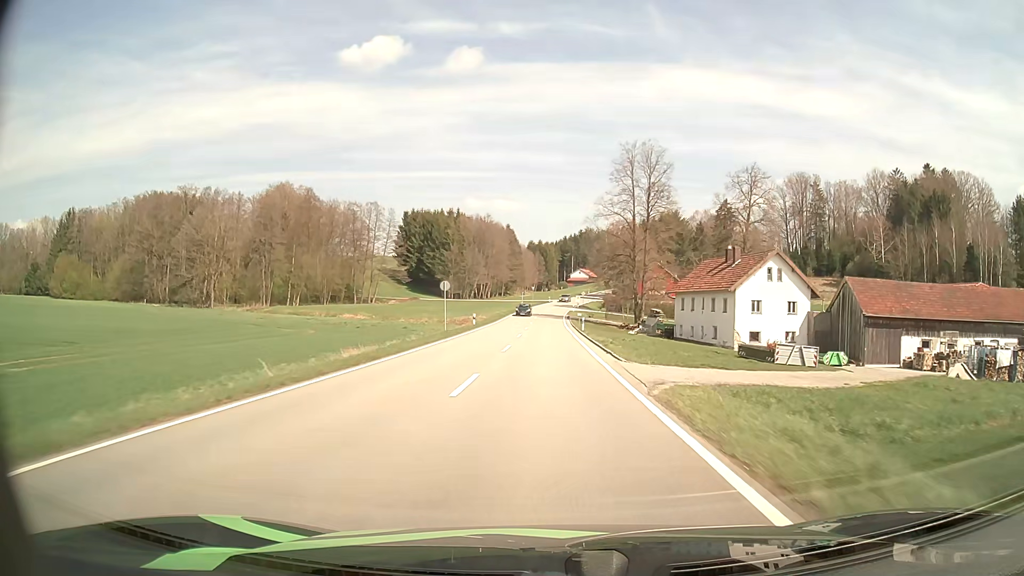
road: tertiary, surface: asphalt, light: Day
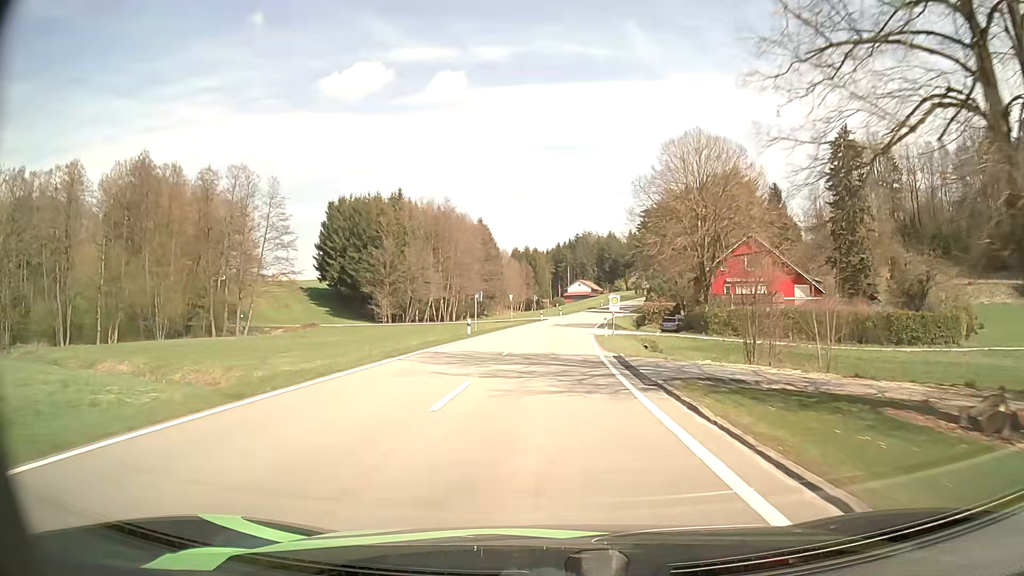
(+0.2, +63.7) m; +1°
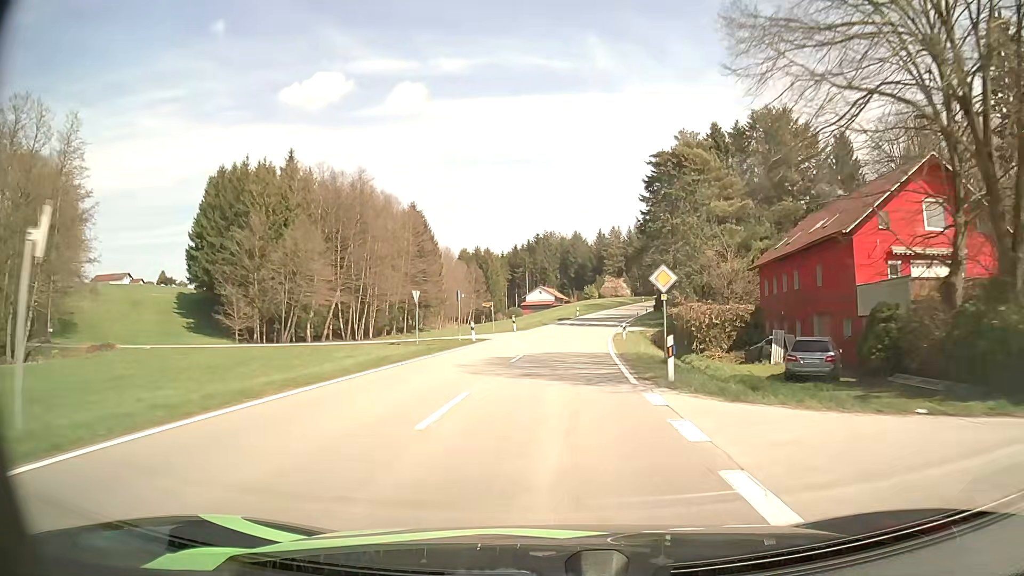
(+1.0, +38.7) m; +3°
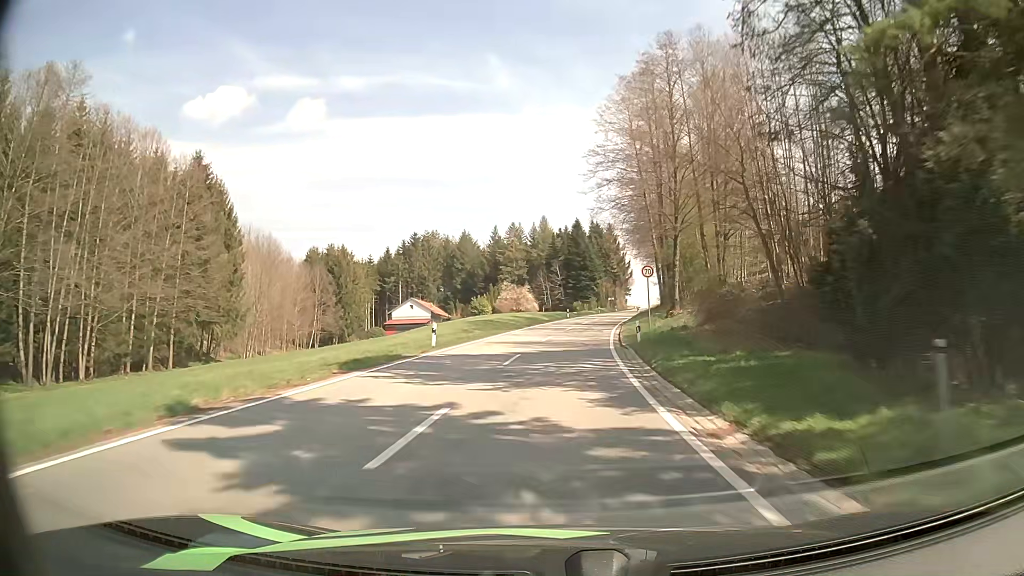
(+3.5, +51.4) m; +9°
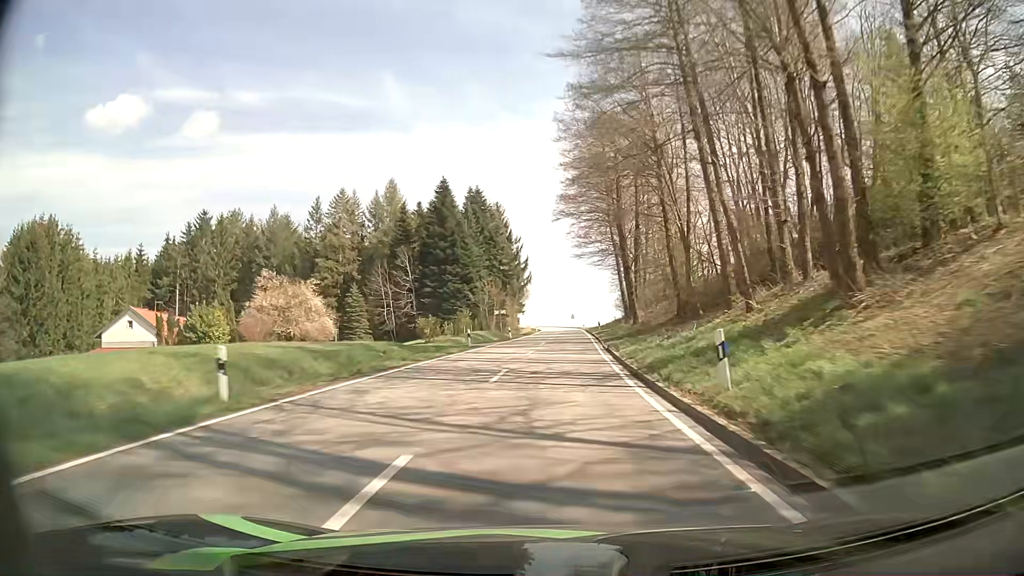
(+6.2, +64.9) m; +10°
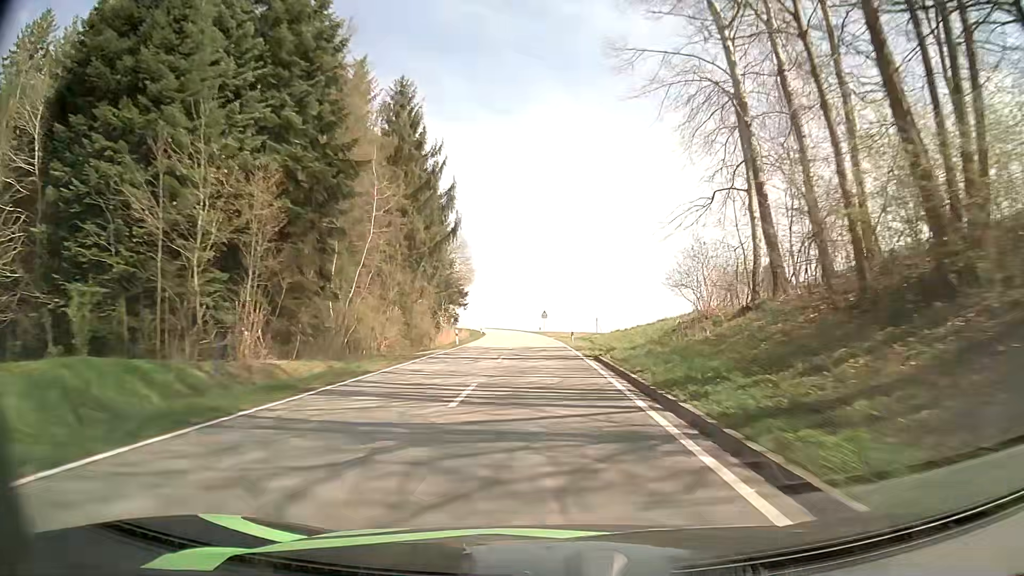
(+2.4, +66.0) m; +3°
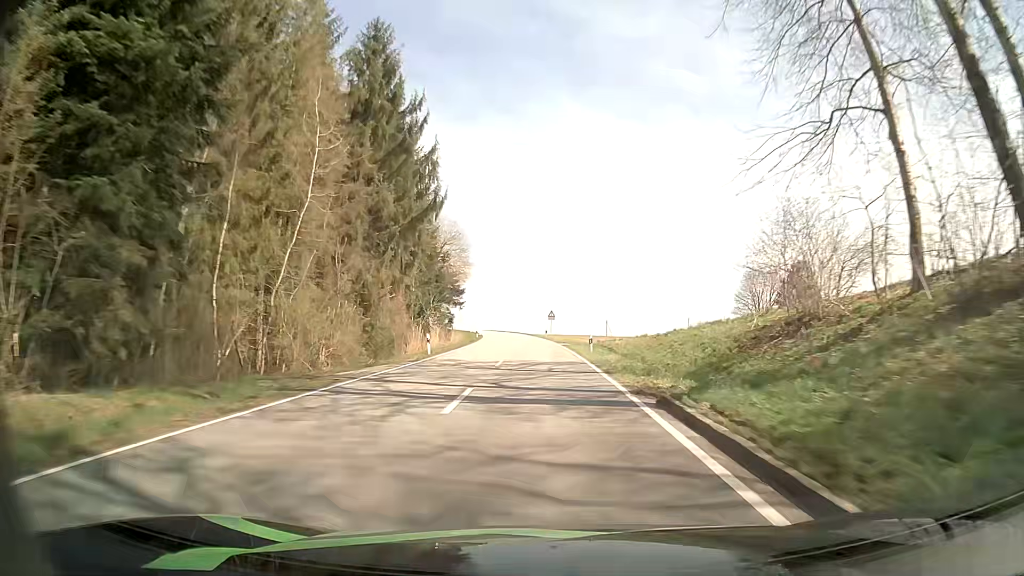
(-0.1, +13.3) m; -1°
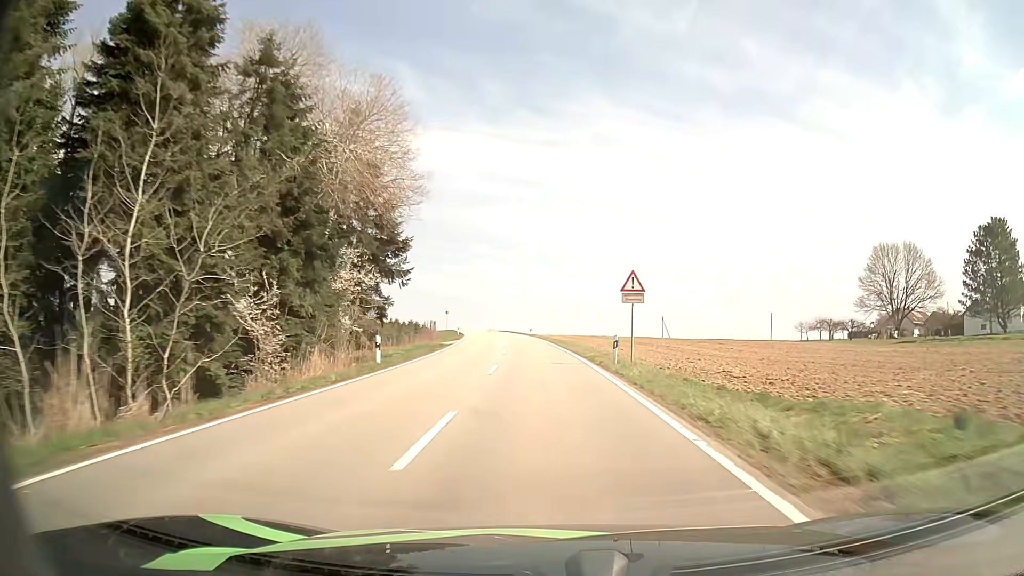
(-1.3, +54.1) m; -3°
(0, +10) (0, +20) (-1, +30) (-1, +40) (-2, +50) (-3, +60) (-4, +70) (-5, +80) (-7, +90) (-8, +100) m
